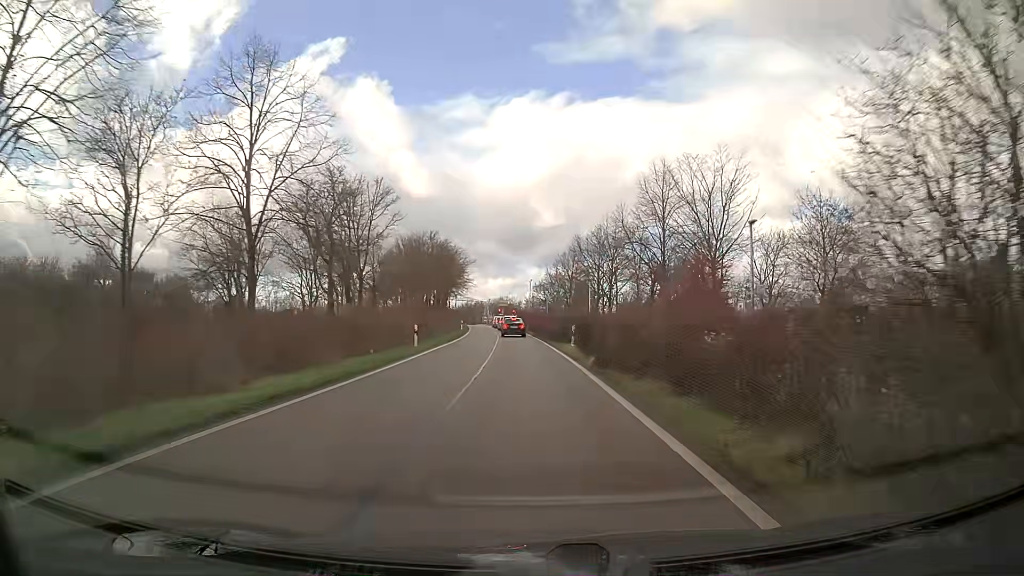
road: trunk_link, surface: asphalt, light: Day
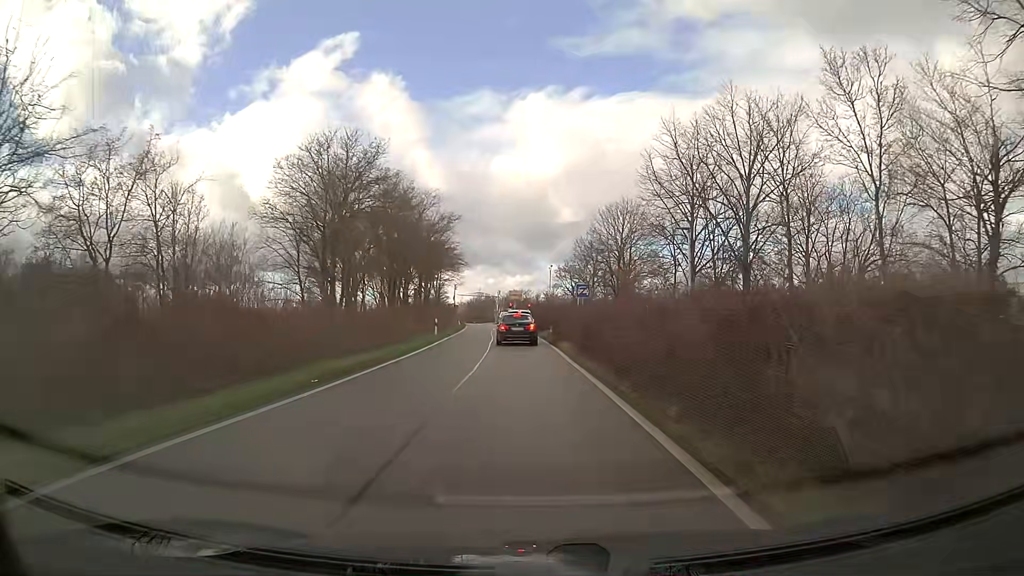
(-0.4, +30.6) m; -2°
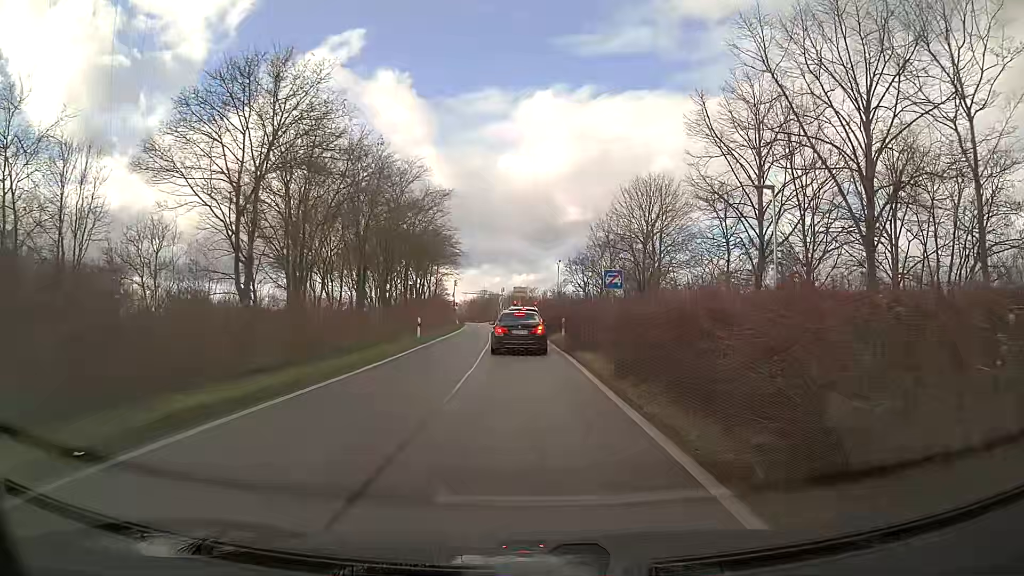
(0.0, +8.4) m; -1°
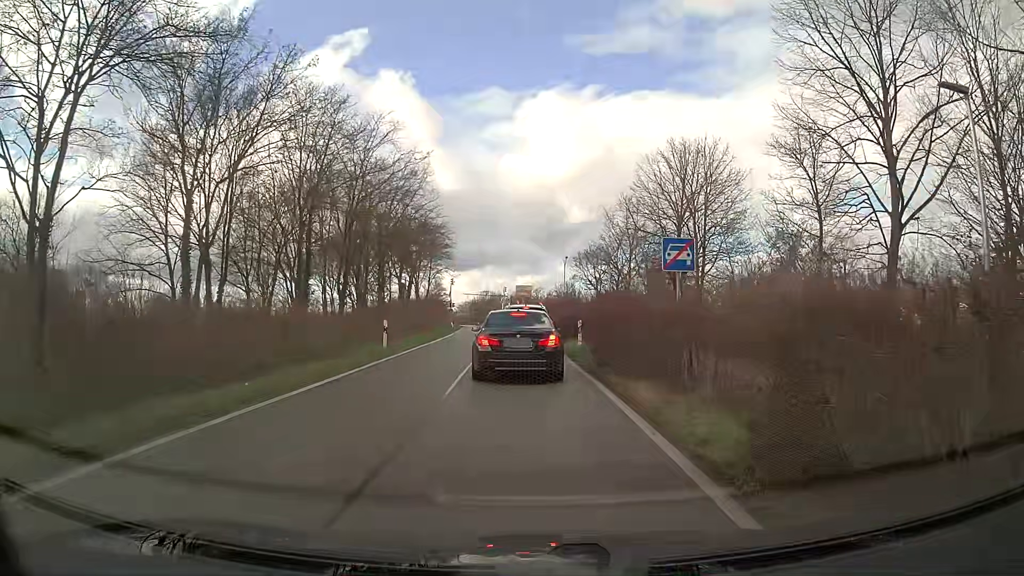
(0.0, +8.5) m; 0°
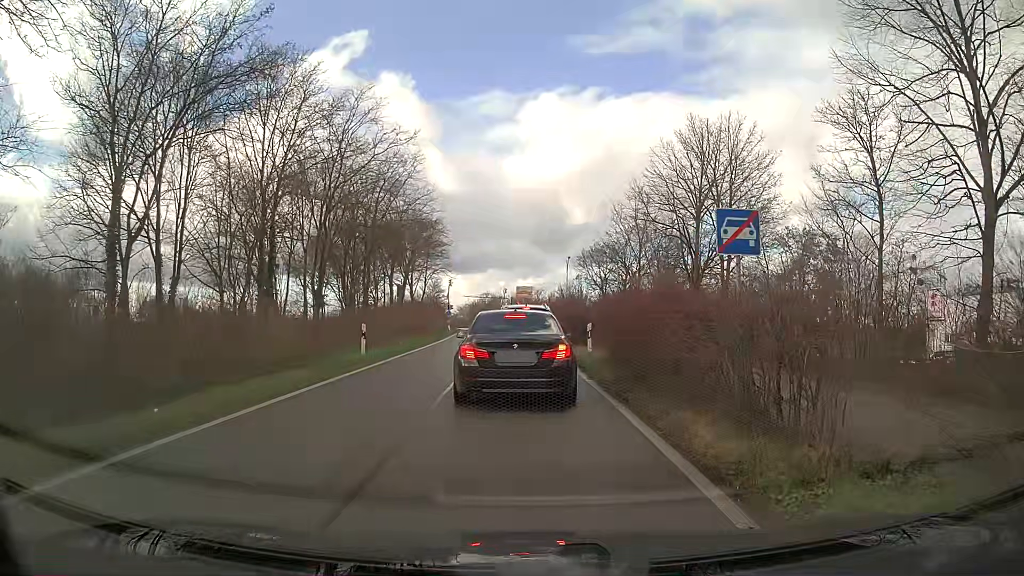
(0.0, +3.4) m; 0°
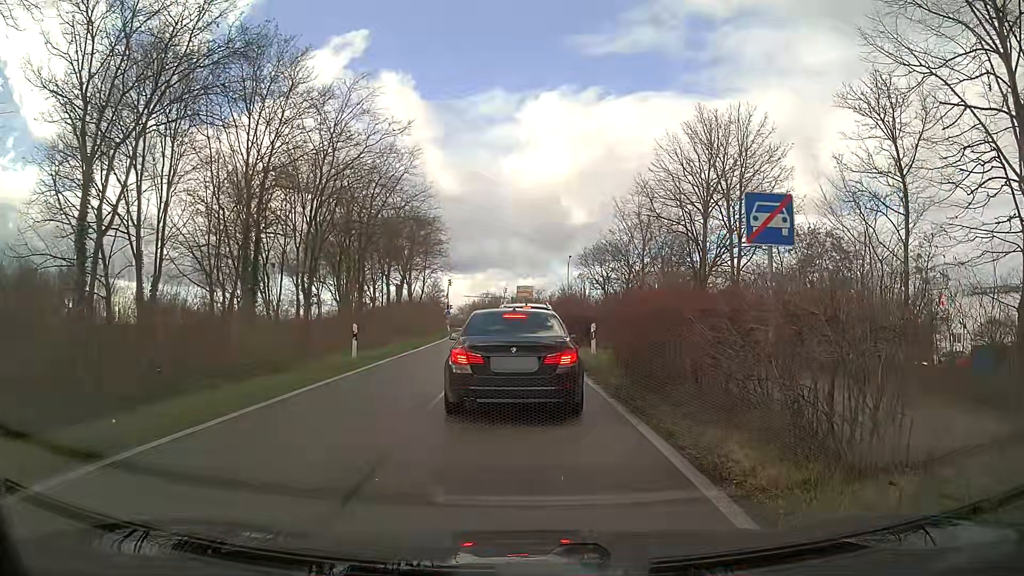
(0.0, +1.1) m; 0°
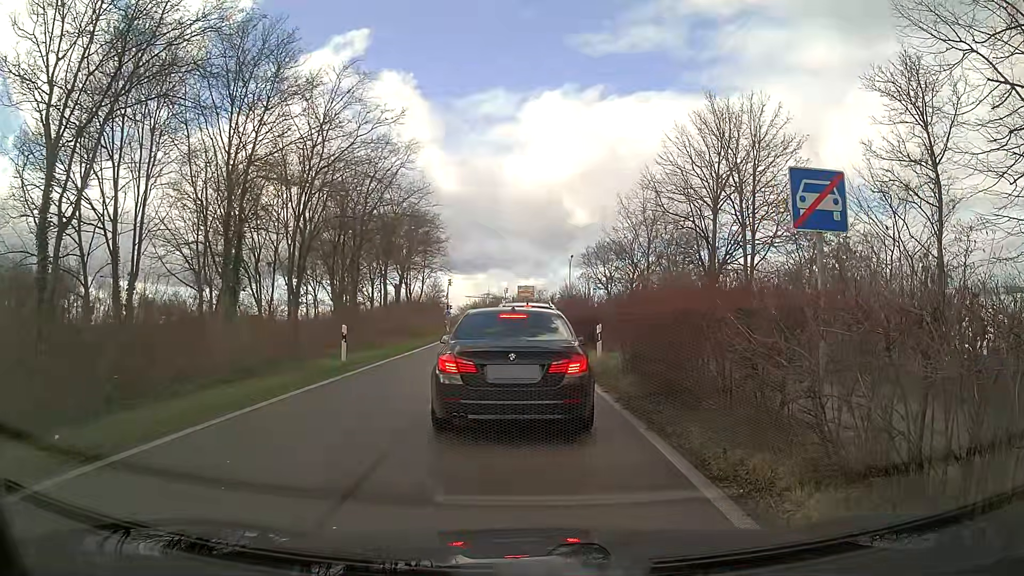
(0.0, +1.3) m; 0°
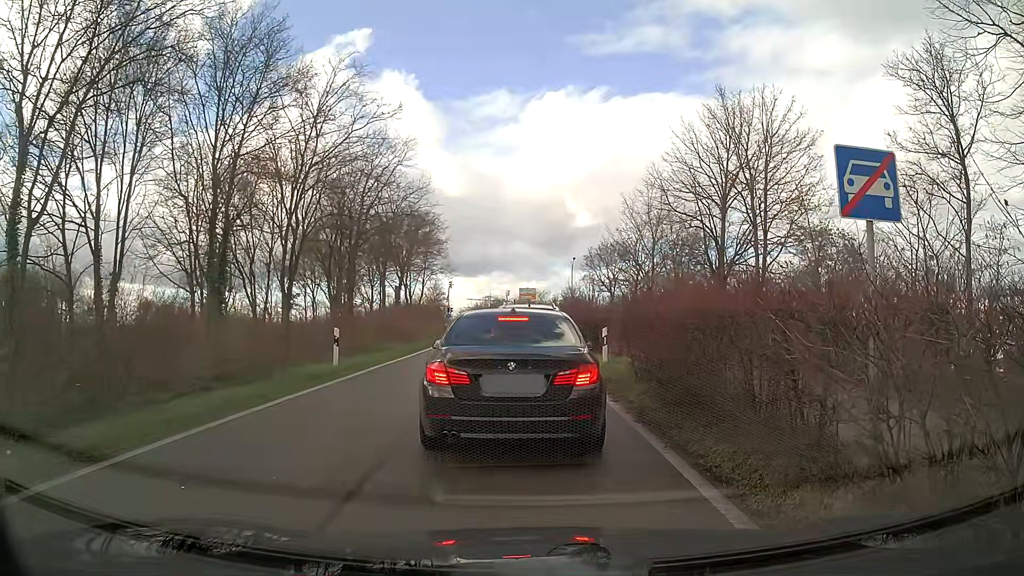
(0.0, +1.0) m; 0°
(0, +10) (-1, +20) (-1, +30) (-2, +40) (-2, +50) (-2, +60) (+1, +69) (+7, +77) (+15, +83) (+25, +85) m
